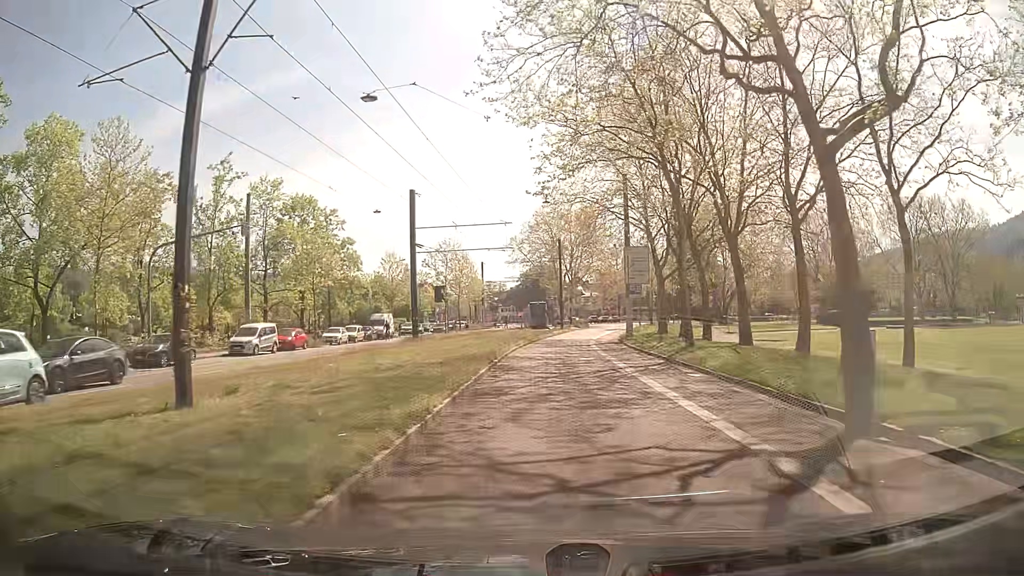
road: secondary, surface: asphalt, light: Day
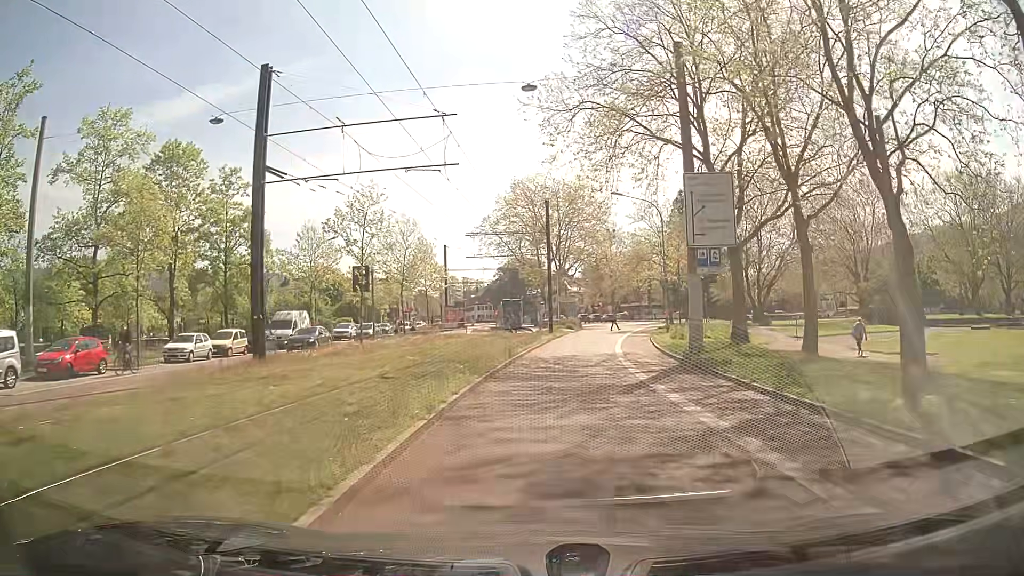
(+0.4, +22.7) m; +2°
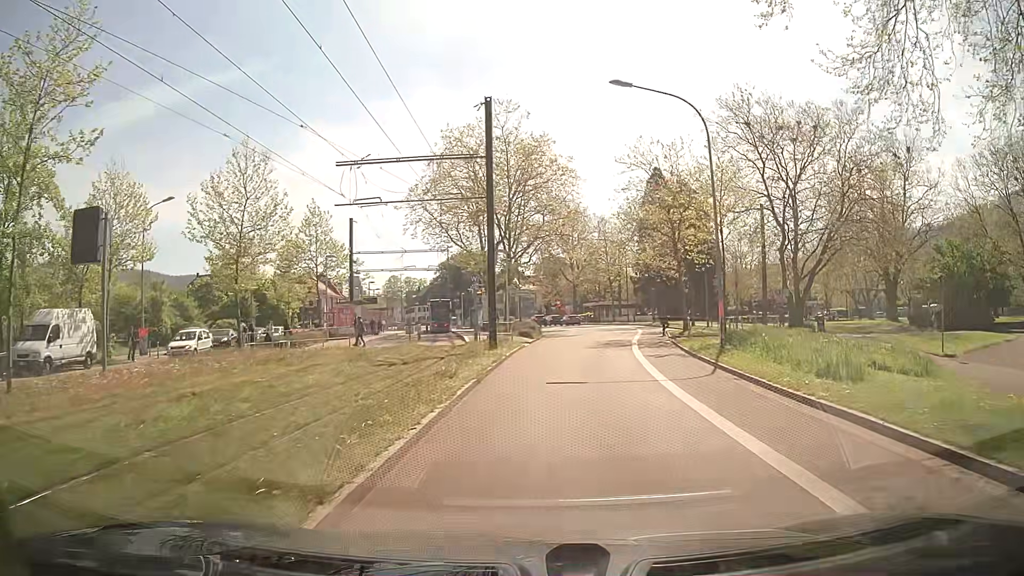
(+0.8, +22.9) m; +3°
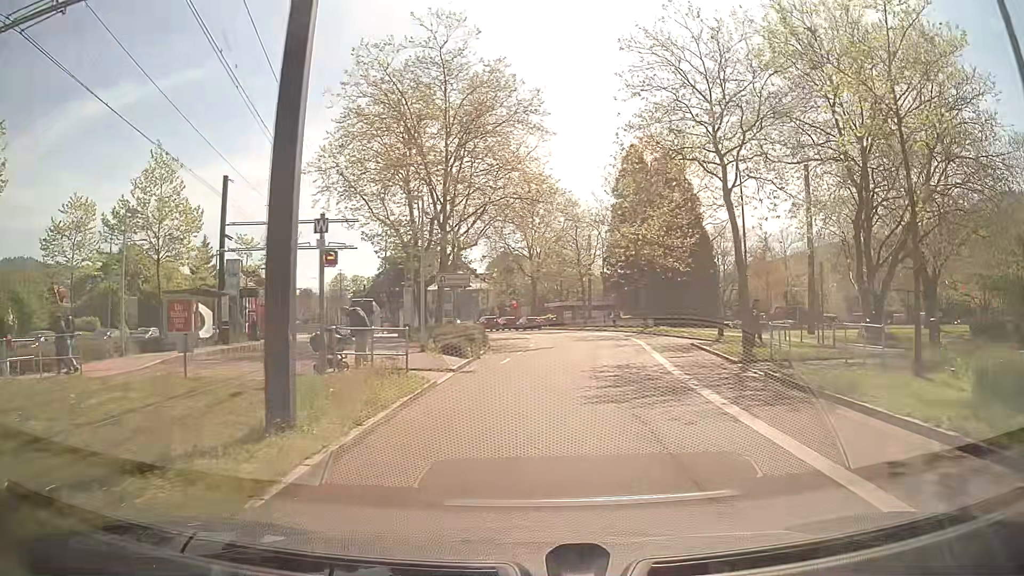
(+0.9, +17.9) m; +4°
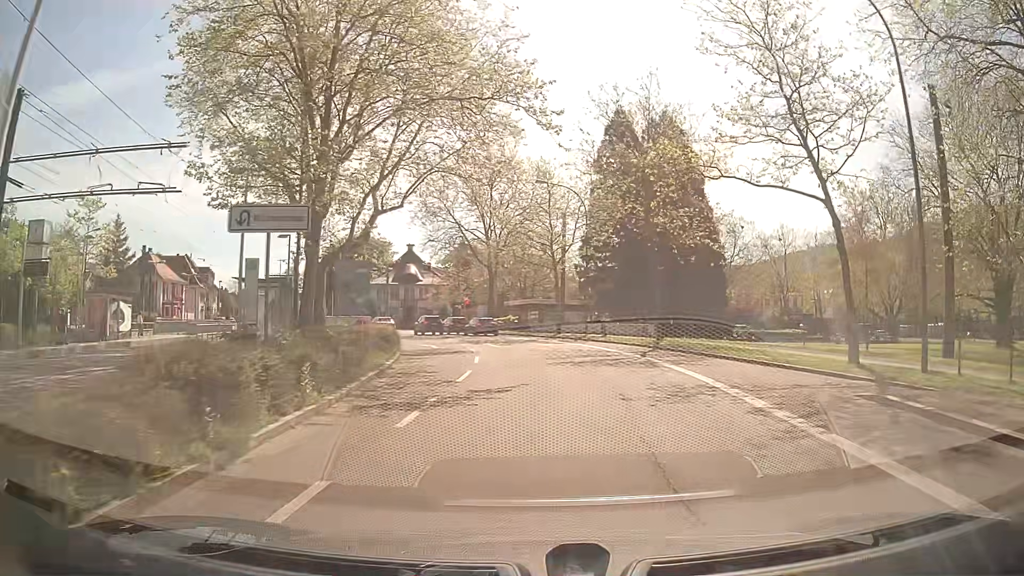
(+0.8, +17.7) m; +4°
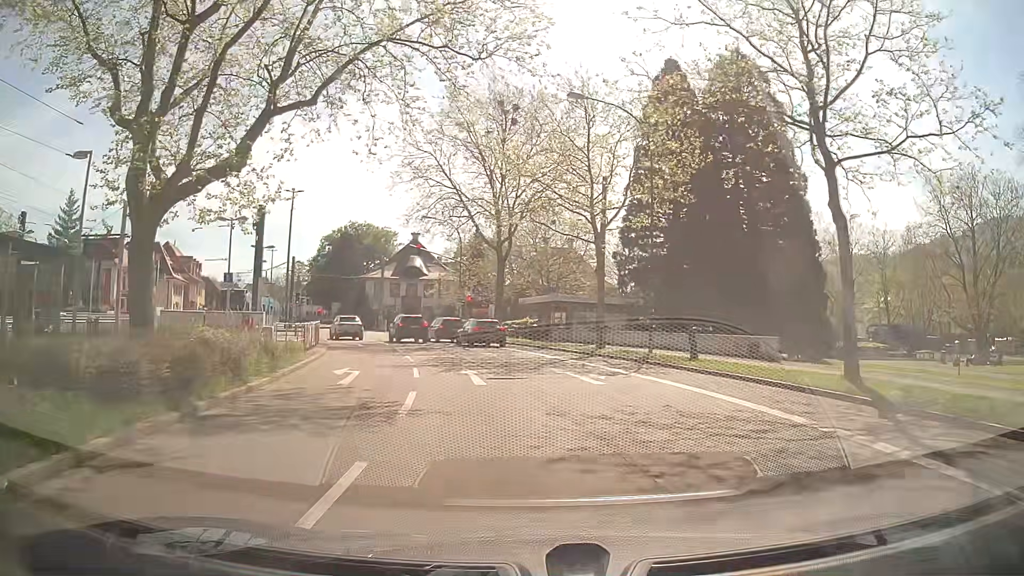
(-0.1, +17.5) m; -3°
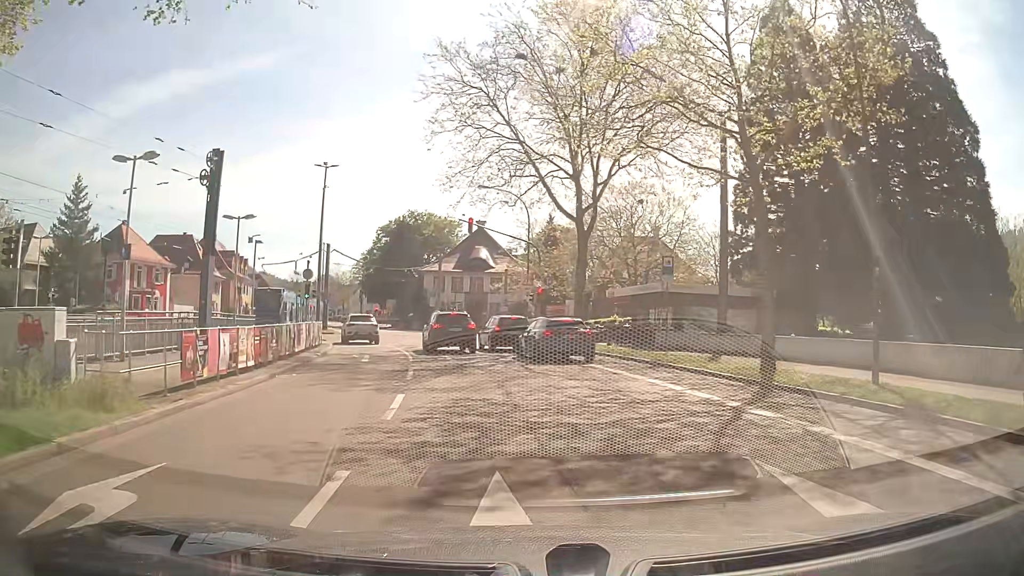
(-0.4, +12.4) m; -5°
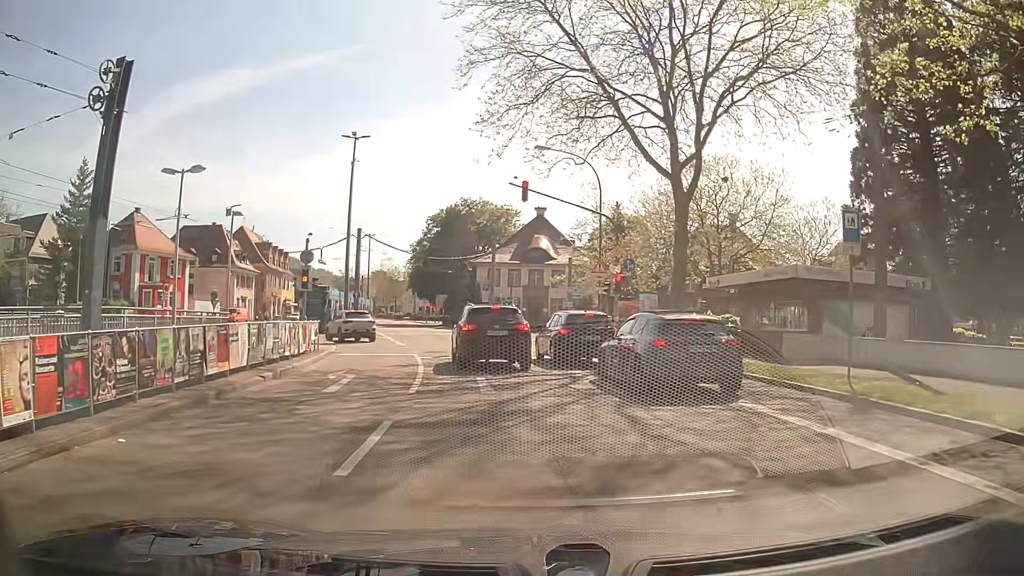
(-0.3, +9.2) m; -4°
